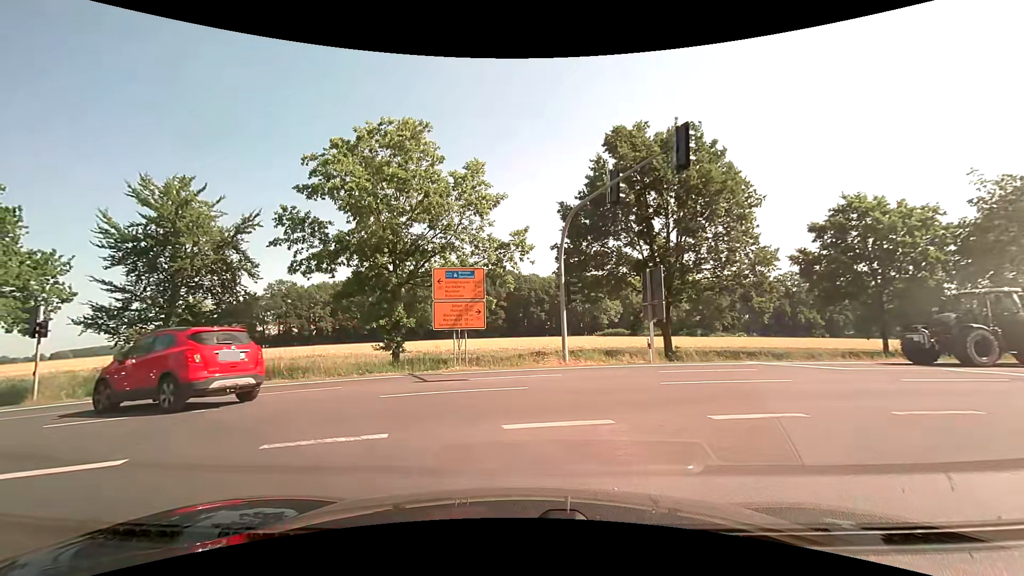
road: secondary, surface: asphalt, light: Day
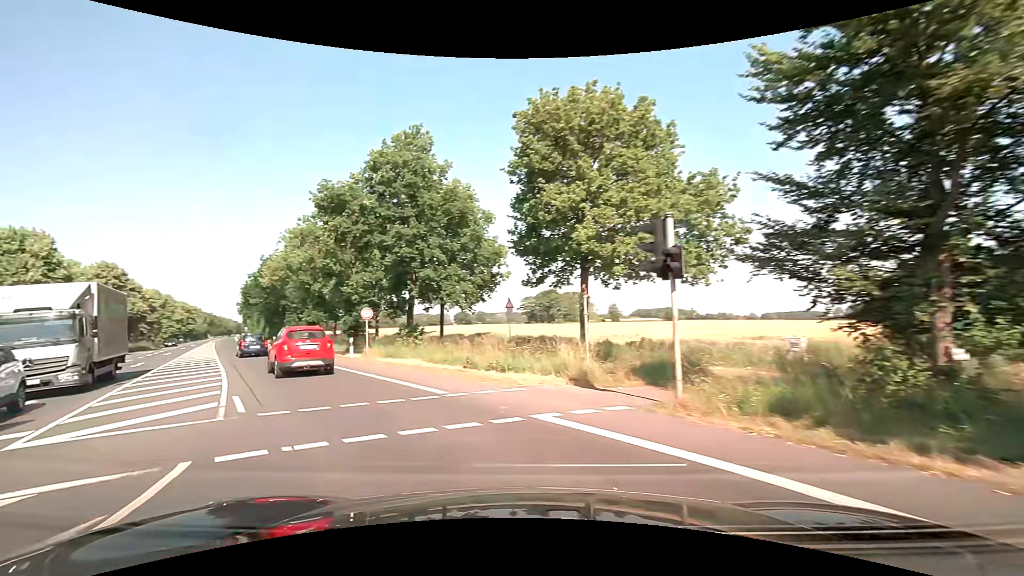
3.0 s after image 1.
(-8.6, +13.0) m; -70°
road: primary
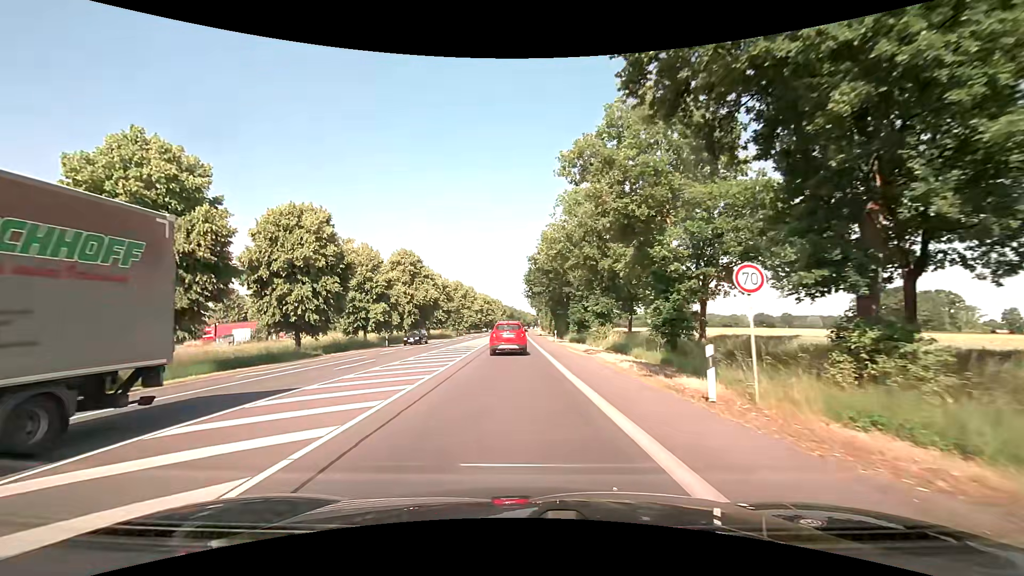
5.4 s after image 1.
(-6.5, +17.5) m; -32°
